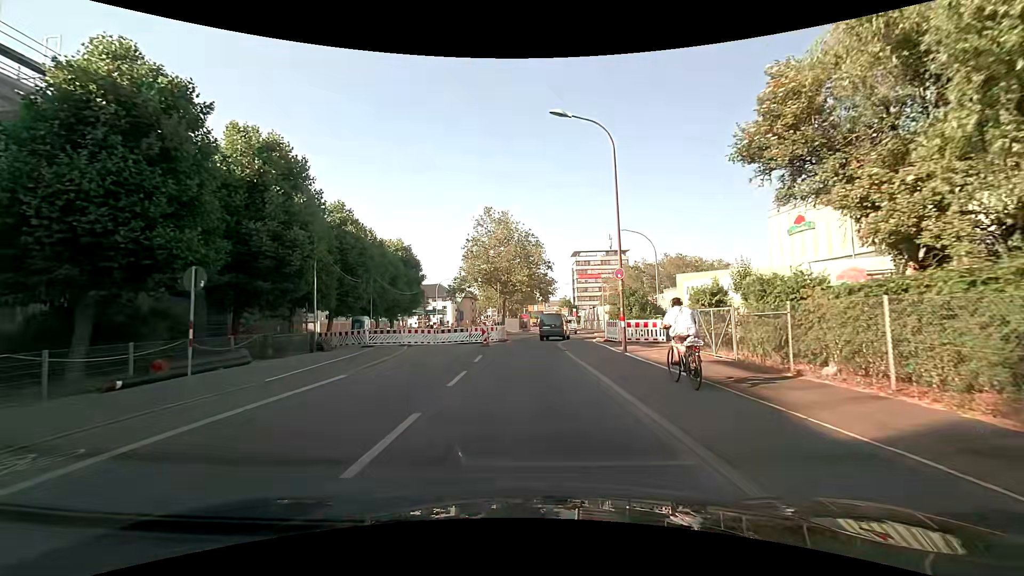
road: secondary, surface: asphalt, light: Day
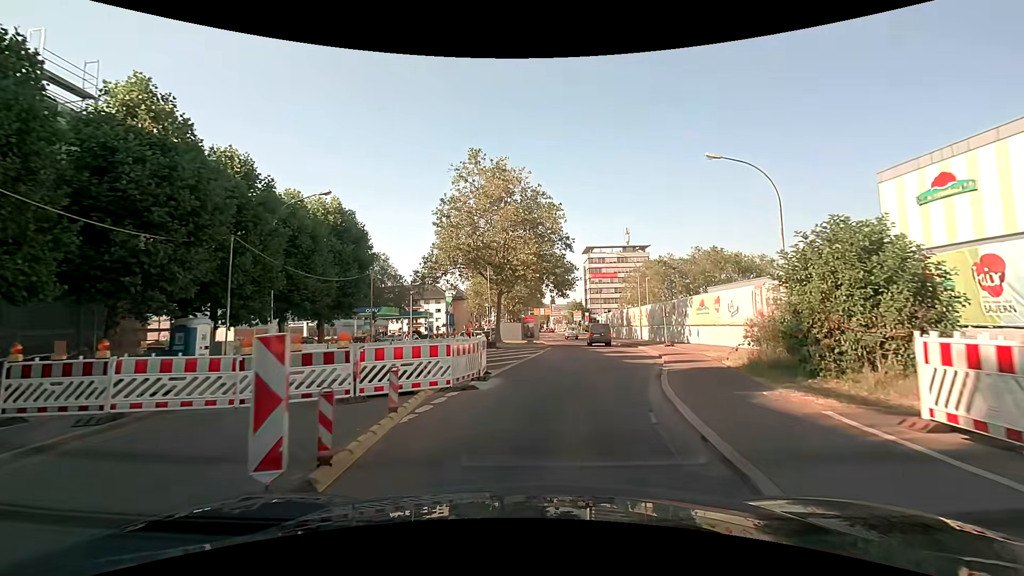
(-0.2, +22.3) m; 0°
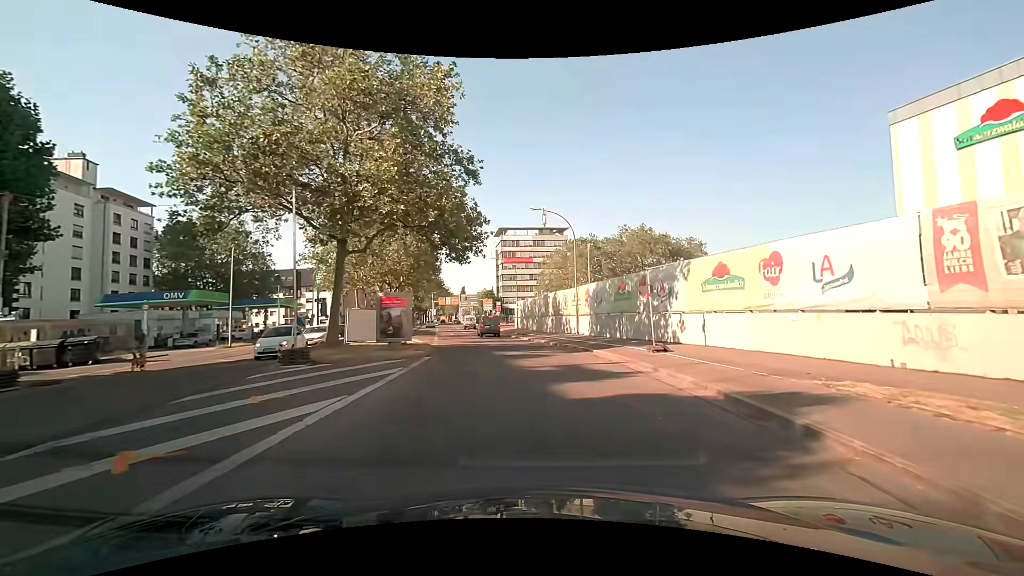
(+1.5, +19.1) m; +9°
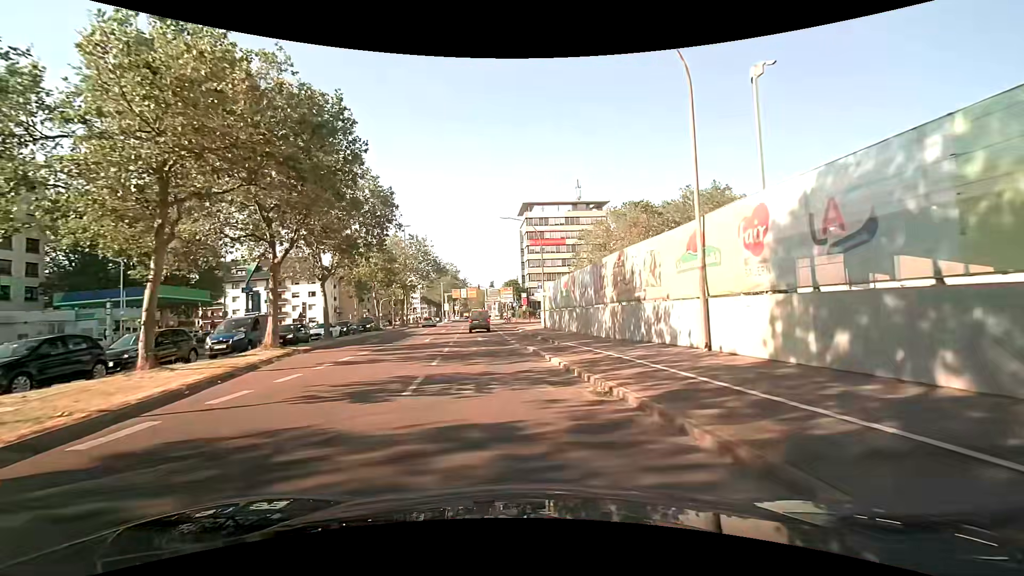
(+0.1, +25.2) m; -3°
